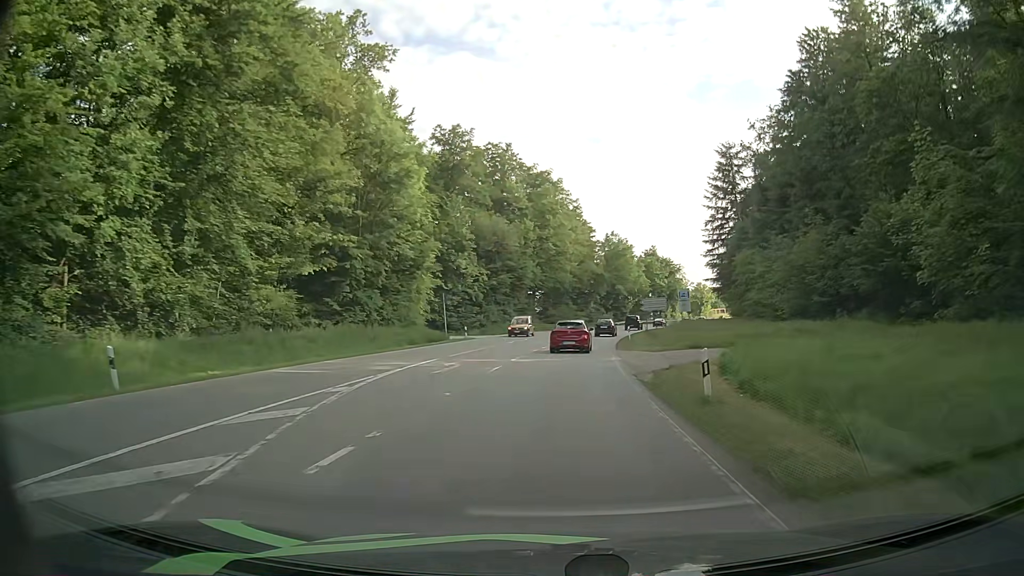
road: secondary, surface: asphalt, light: Day
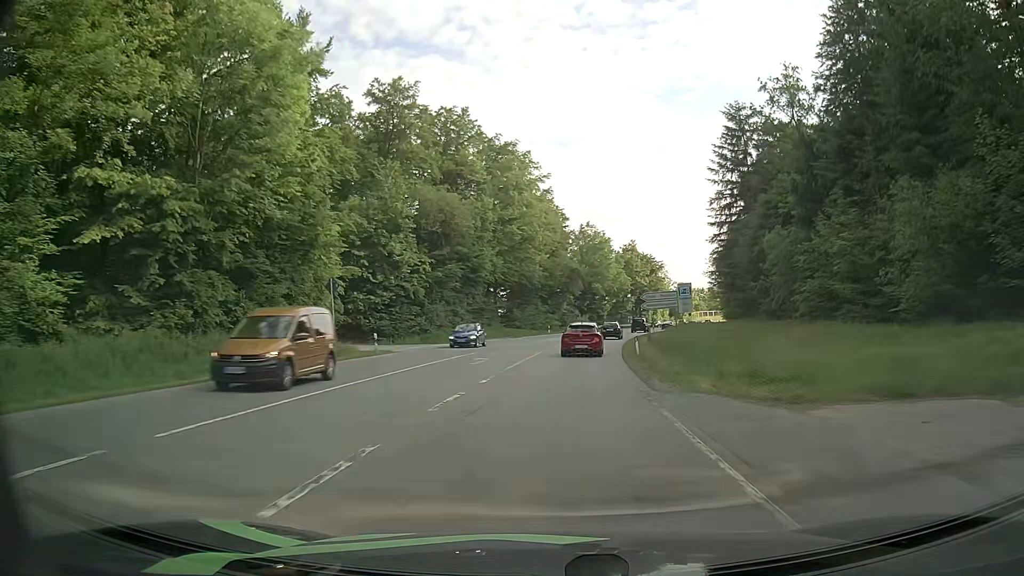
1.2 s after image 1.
(+0.5, +19.2) m; +3°
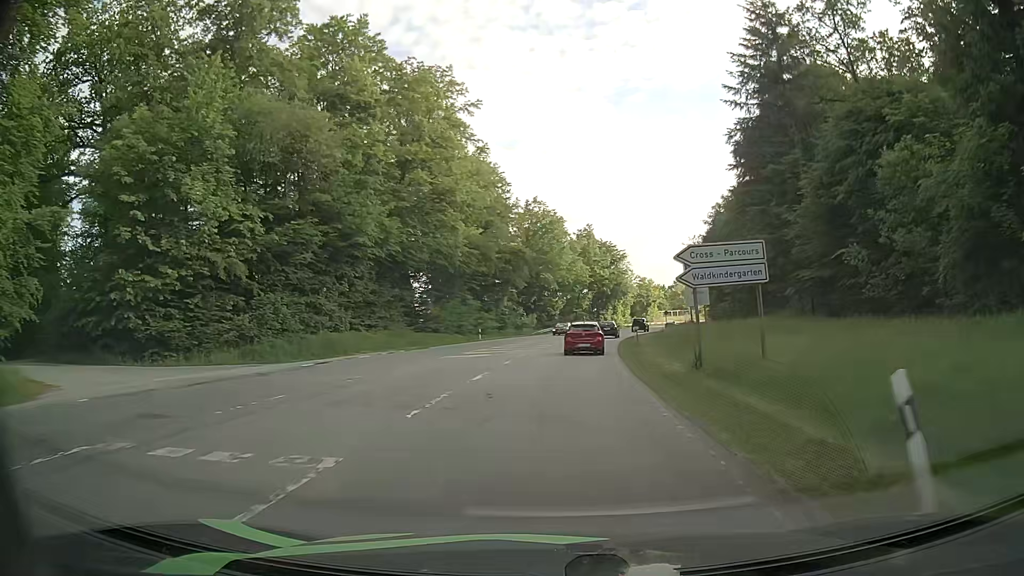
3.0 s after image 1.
(+1.1, +27.0) m; +5°
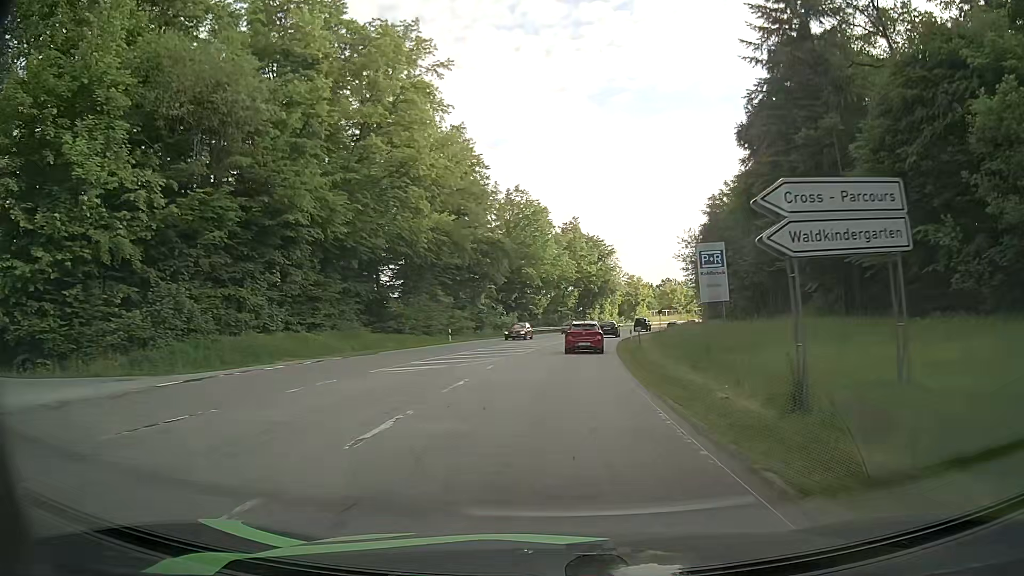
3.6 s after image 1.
(0.0, +8.5) m; 0°
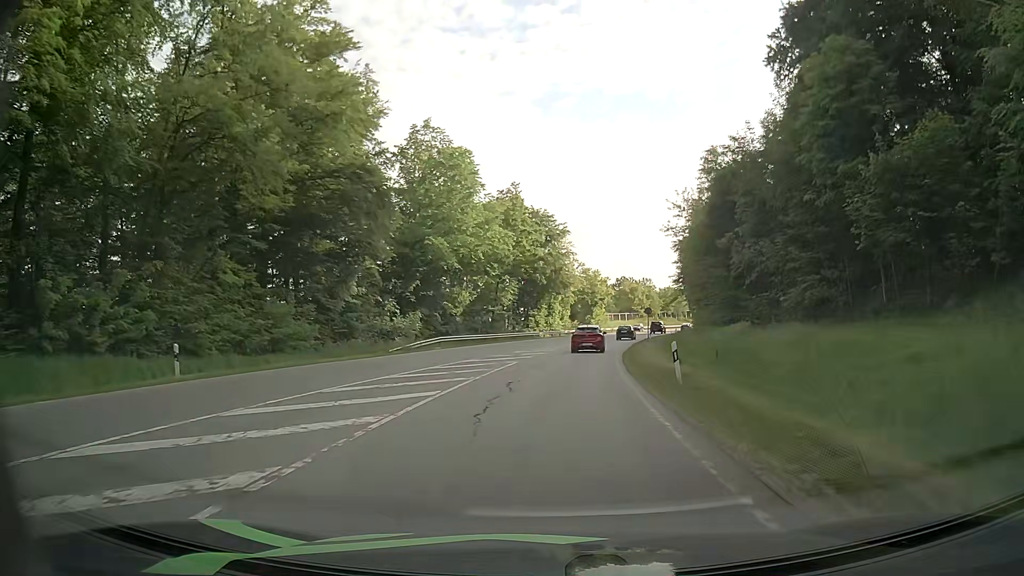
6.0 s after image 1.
(+1.6, +32.7) m; +5°
(0, +10) (+1, +20) (+1, +30) (+2, +40) (+4, +50) (+6, +60) (+8, +69) (+10, +79) (+12, +89) (+15, +98) m
